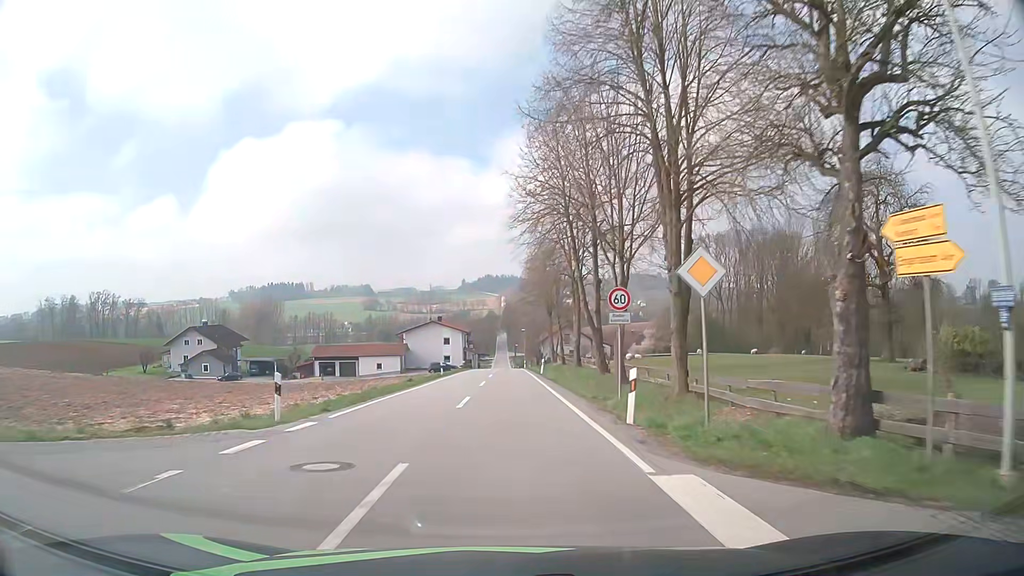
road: tertiary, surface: asphalt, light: Day
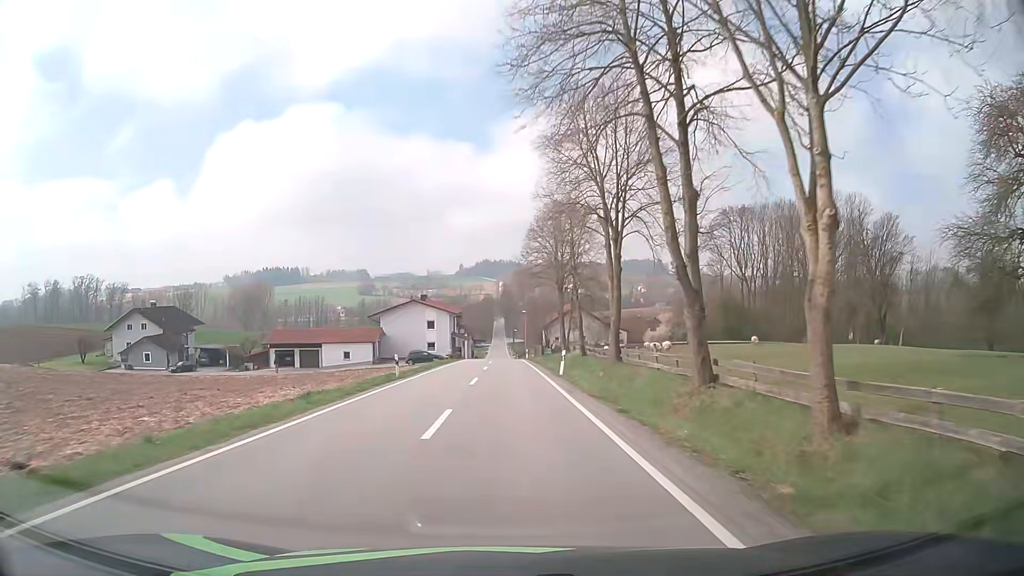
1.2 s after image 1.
(0.0, +18.3) m; 0°
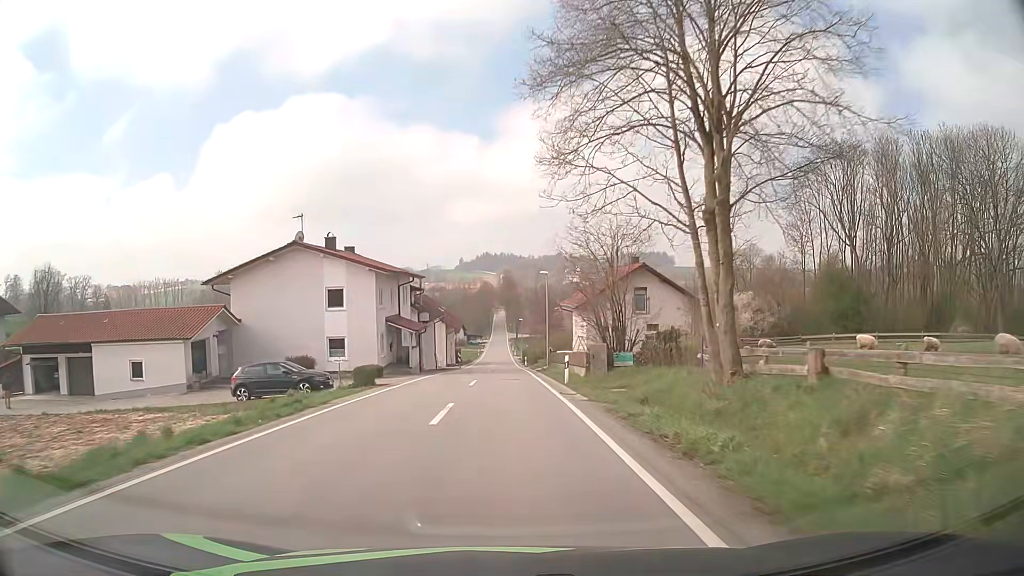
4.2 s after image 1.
(-0.1, +46.1) m; 0°
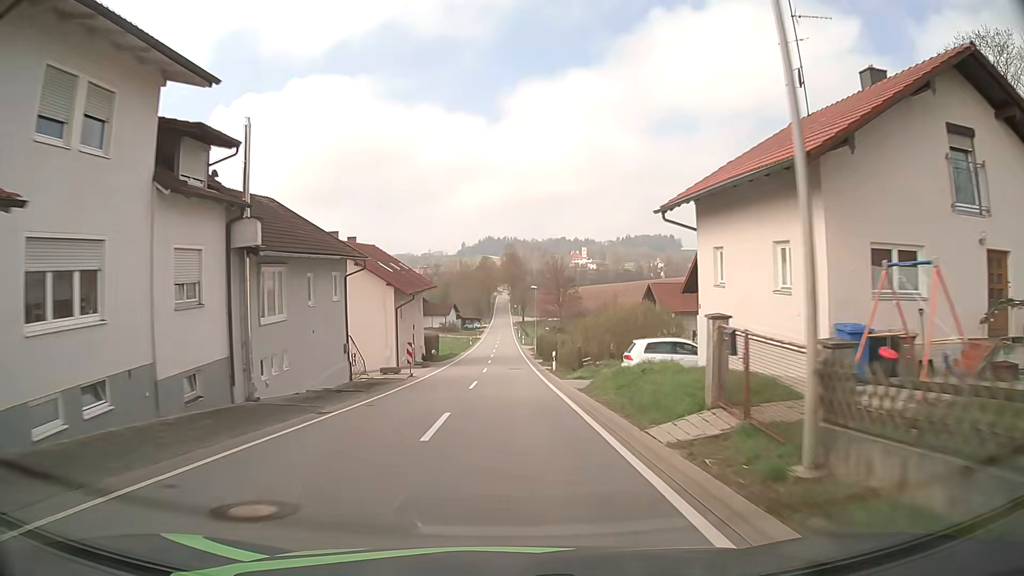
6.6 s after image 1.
(0.0, +37.5) m; 0°
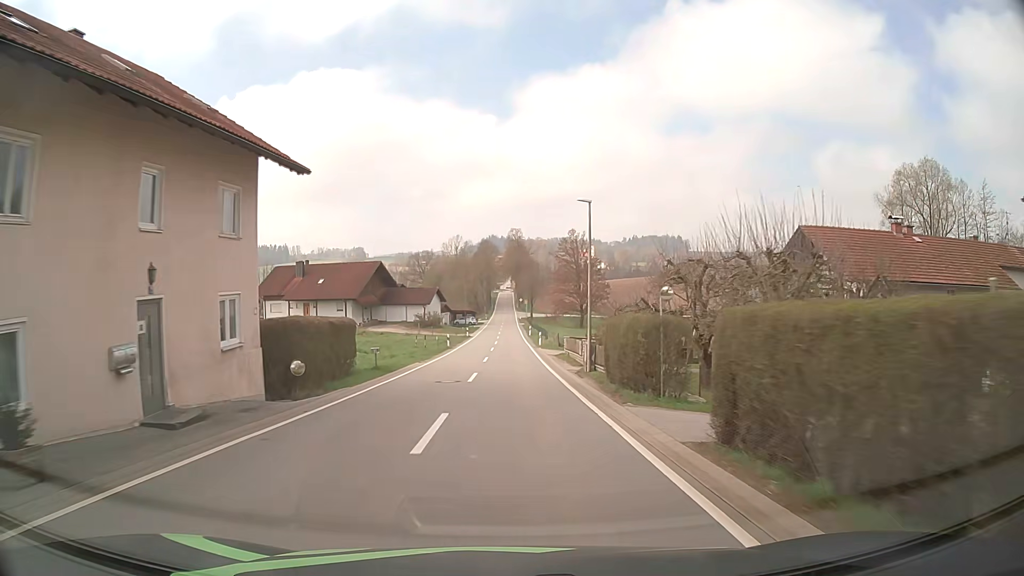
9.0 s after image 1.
(-0.1, +37.5) m; 0°
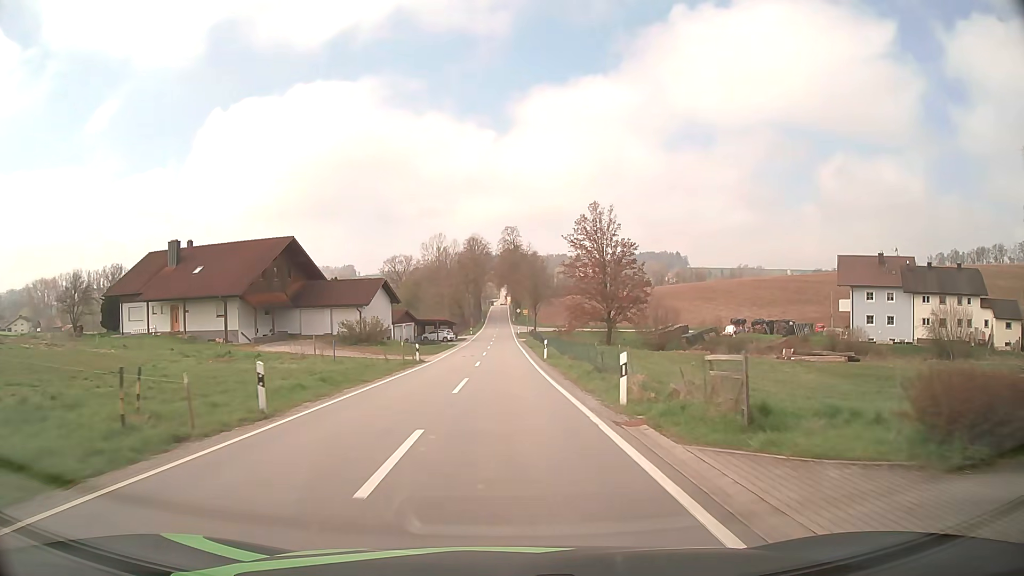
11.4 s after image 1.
(+0.1, +38.0) m; 0°
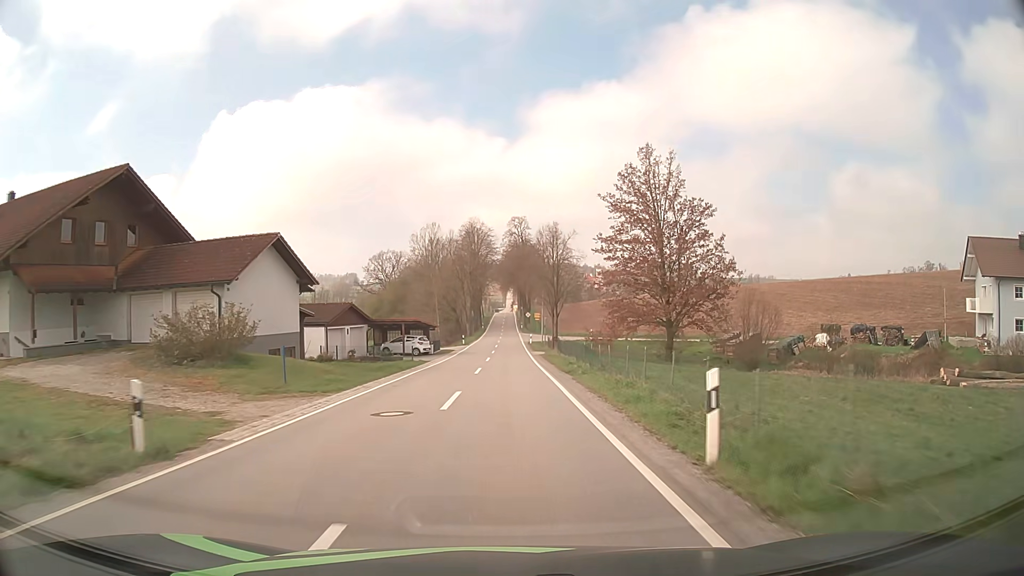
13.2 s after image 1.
(-0.1, +28.7) m; -1°
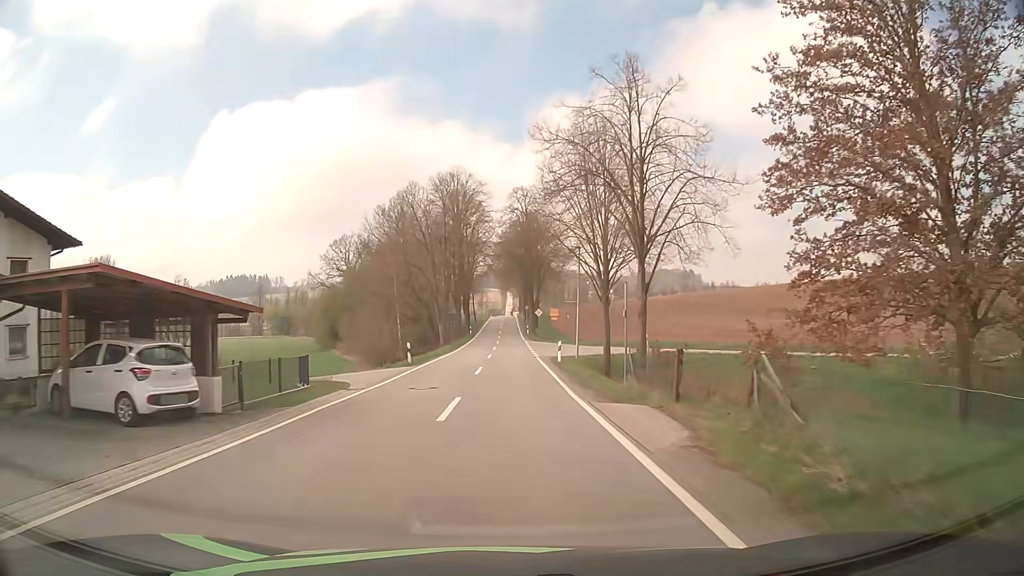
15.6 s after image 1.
(+0.1, +37.7) m; 0°
(0, +10) (0, +20) (0, +30) (0, +40) (0, +50) (+1, +60) (+1, +70) (+1, +80) (+1, +90) (+1, +100) m
